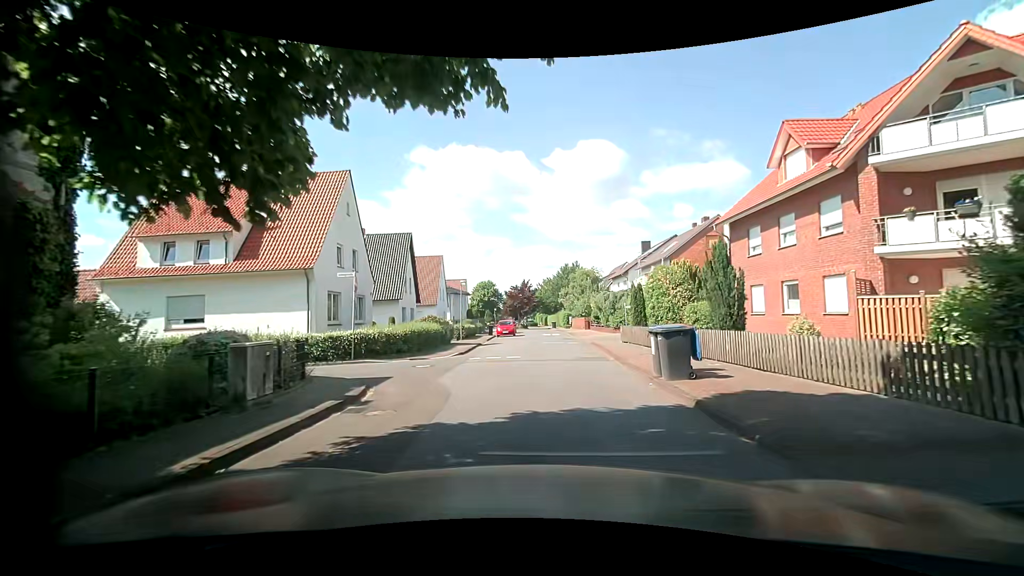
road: residential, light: Day
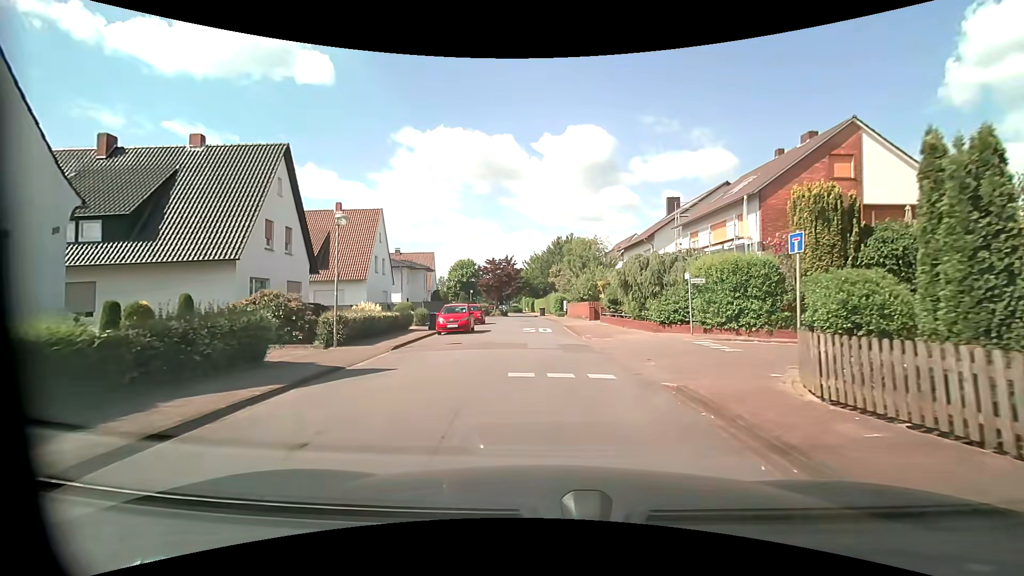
(+0.5, +20.1) m; +3°
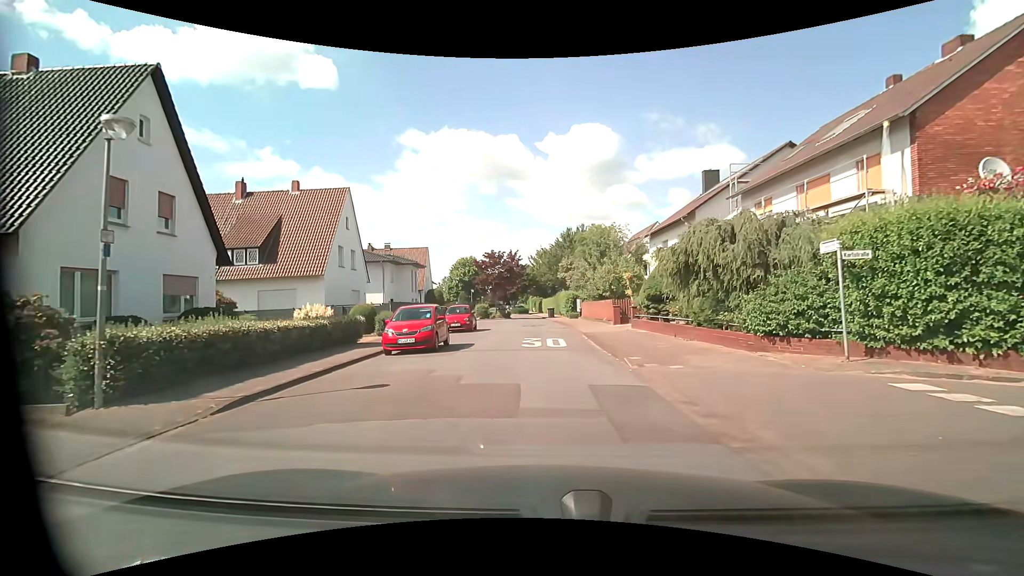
(-0.2, +9.0) m; -2°
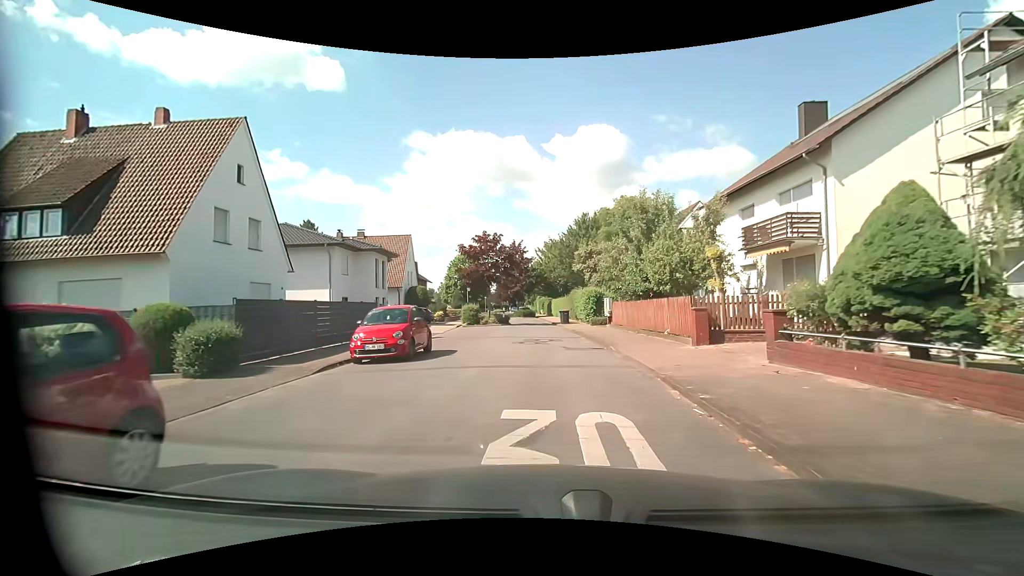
(-0.1, +14.2) m; -1°
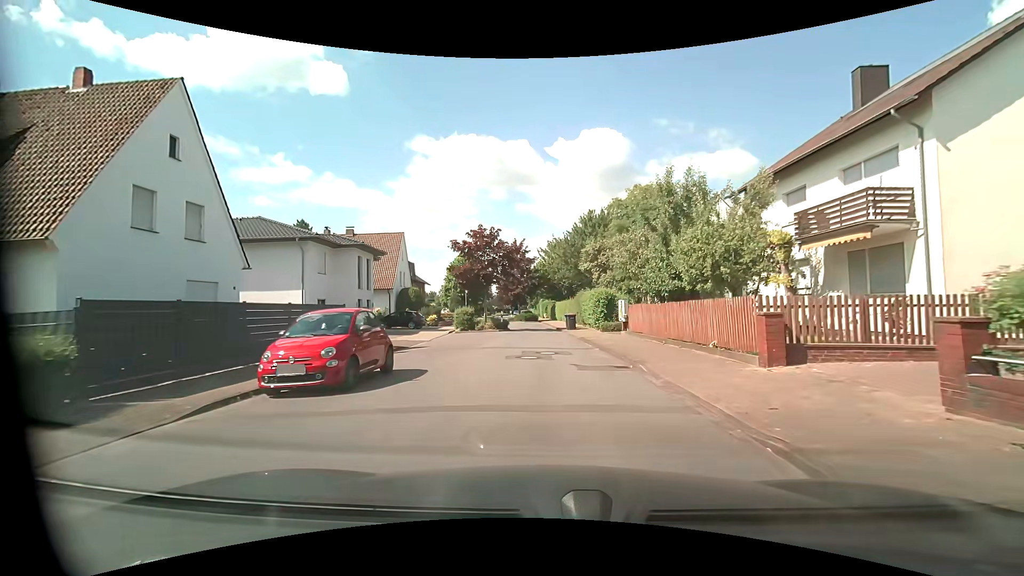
(0.0, +4.5) m; -1°
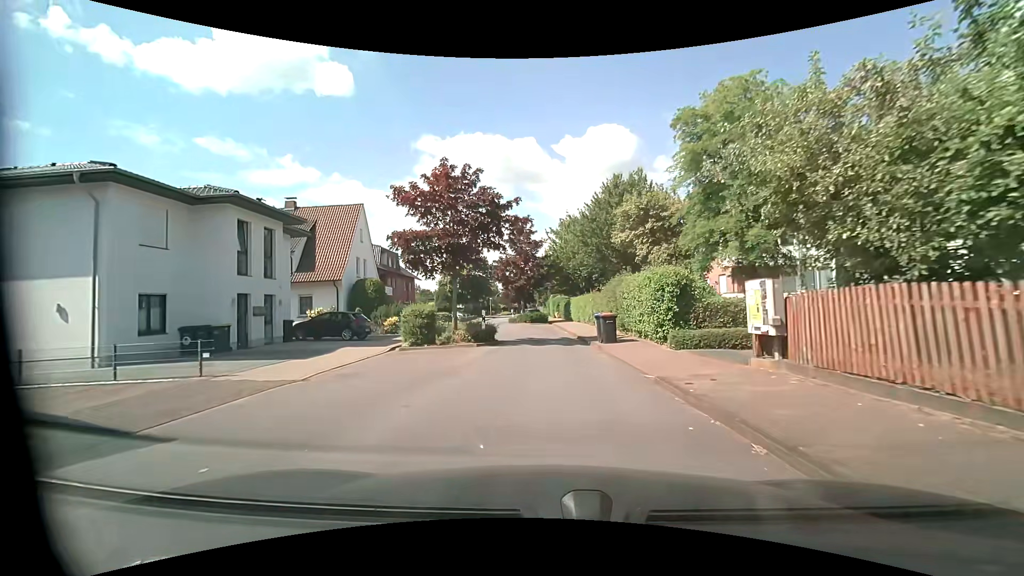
(-0.1, +14.7) m; 0°
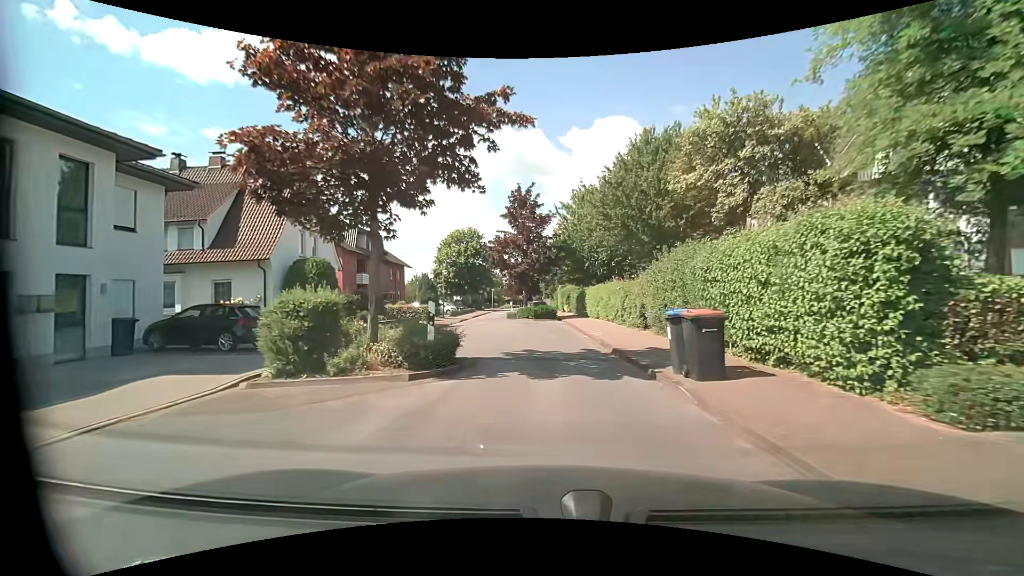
(-0.3, +9.9) m; -3°
